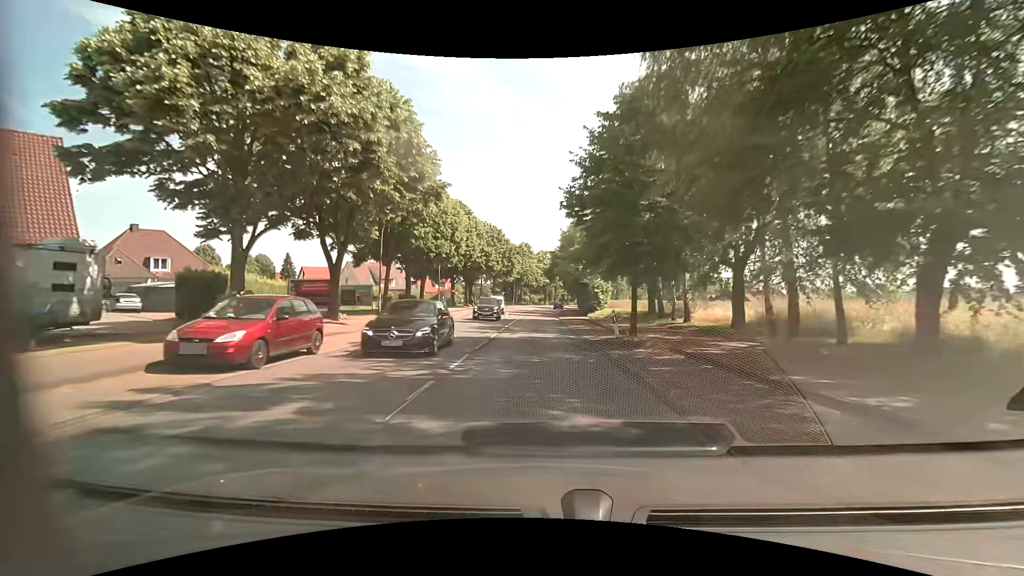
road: primary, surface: asphalt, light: Day
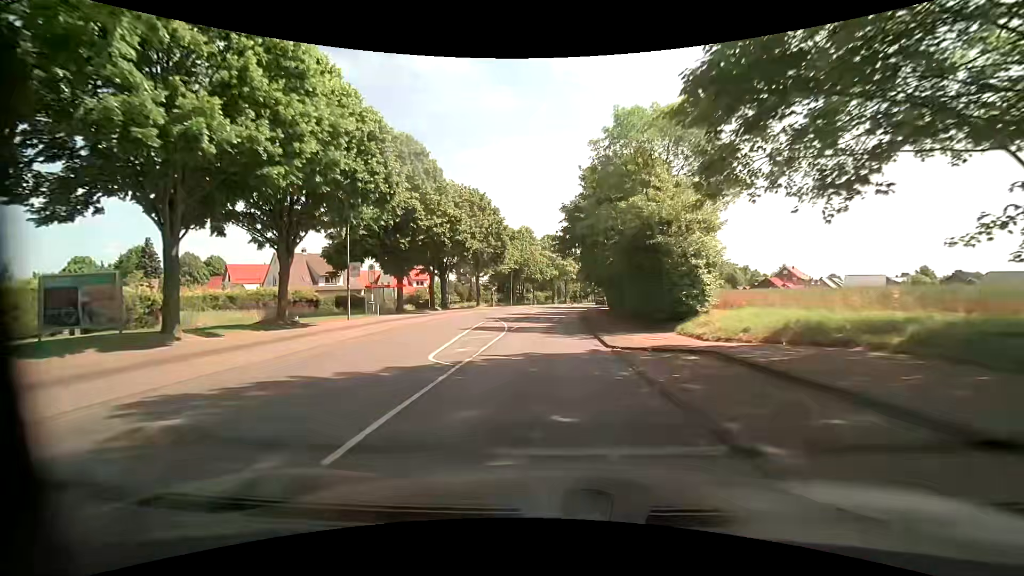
(-0.7, +29.9) m; -1°
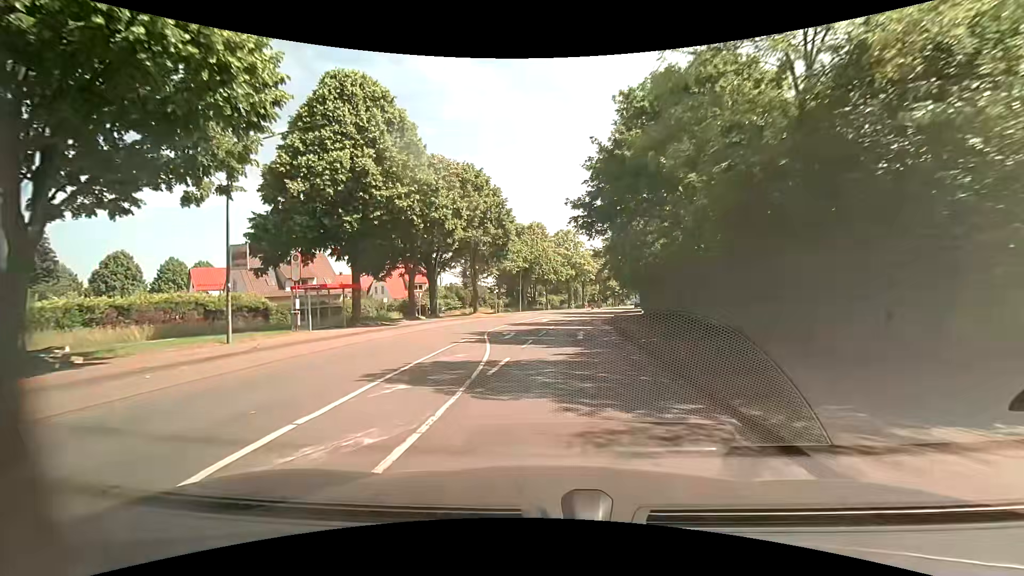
(-0.2, +13.1) m; -1°
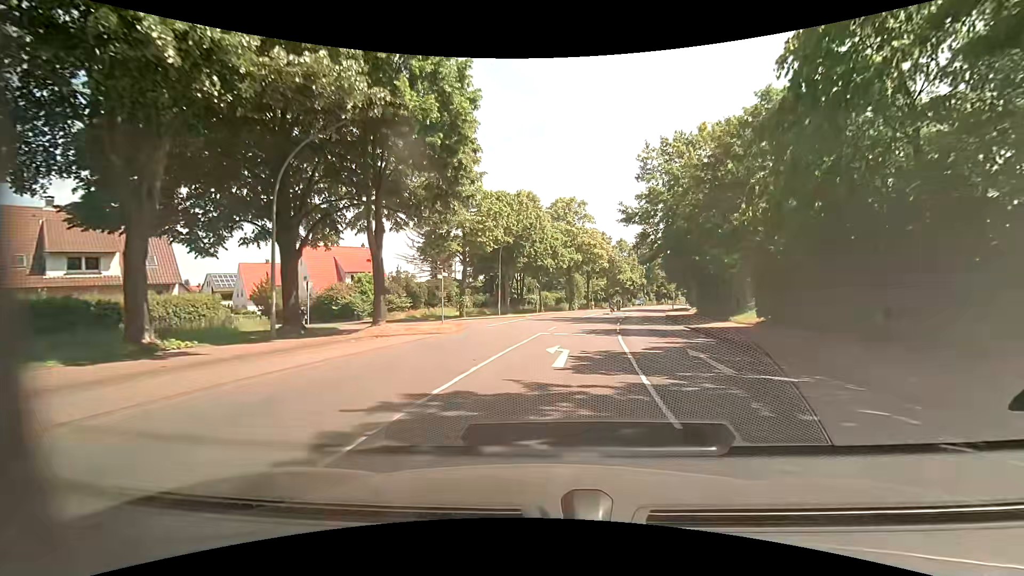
(-1.0, +27.8) m; 0°
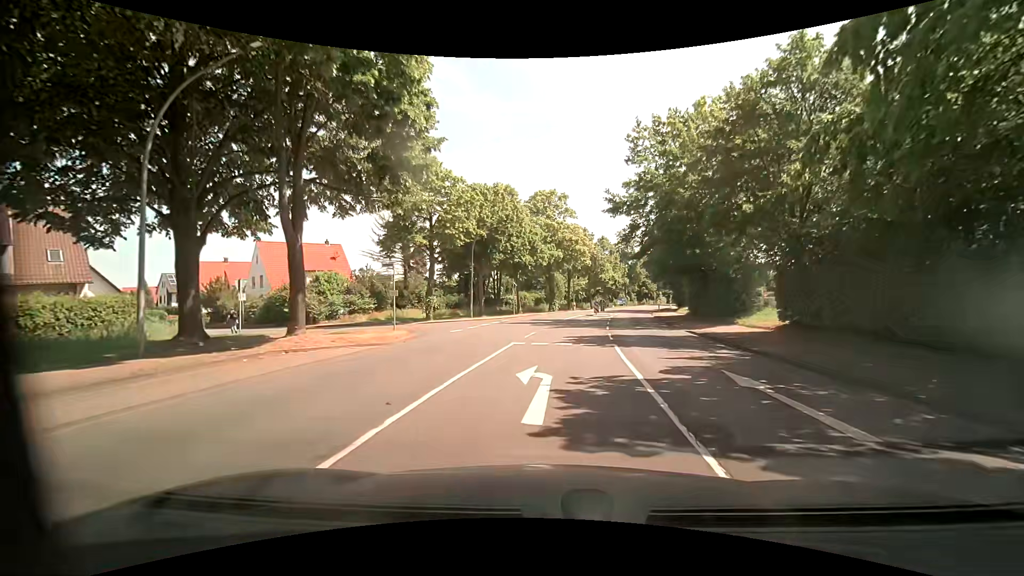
(+0.1, +4.7) m; +3°
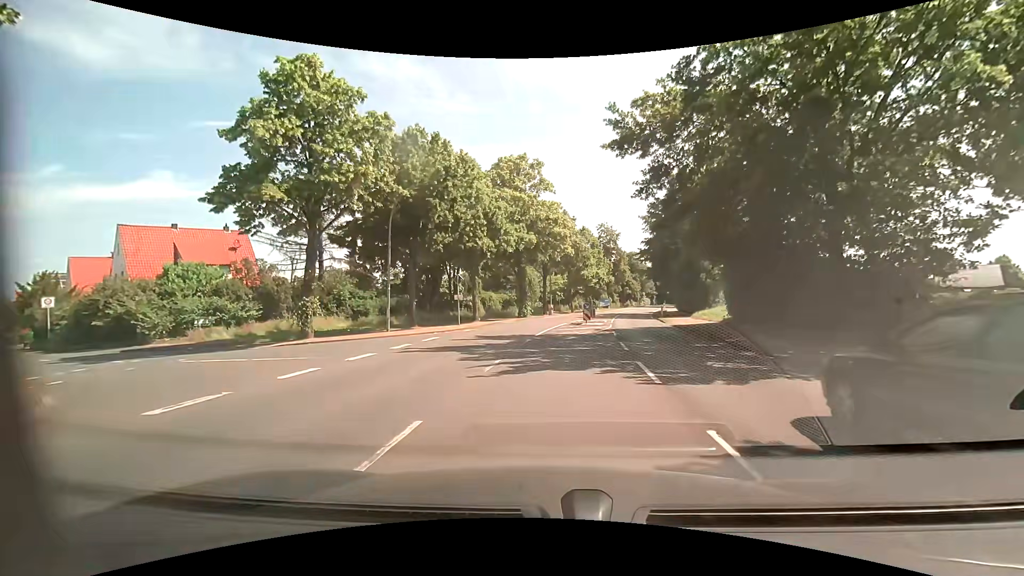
(+0.6, +15.4) m; +4°
